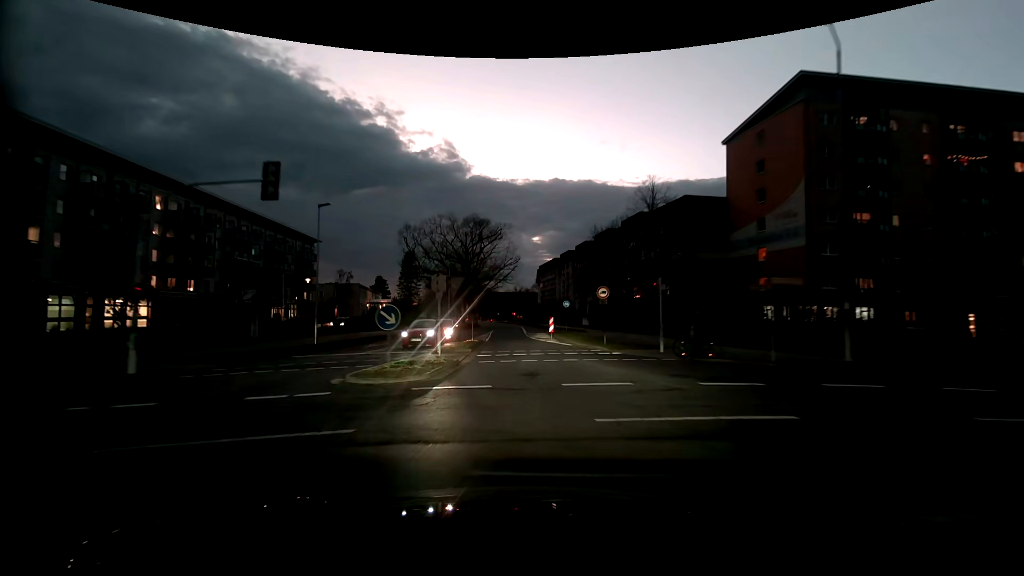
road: tertiary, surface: asphalt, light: Dusk
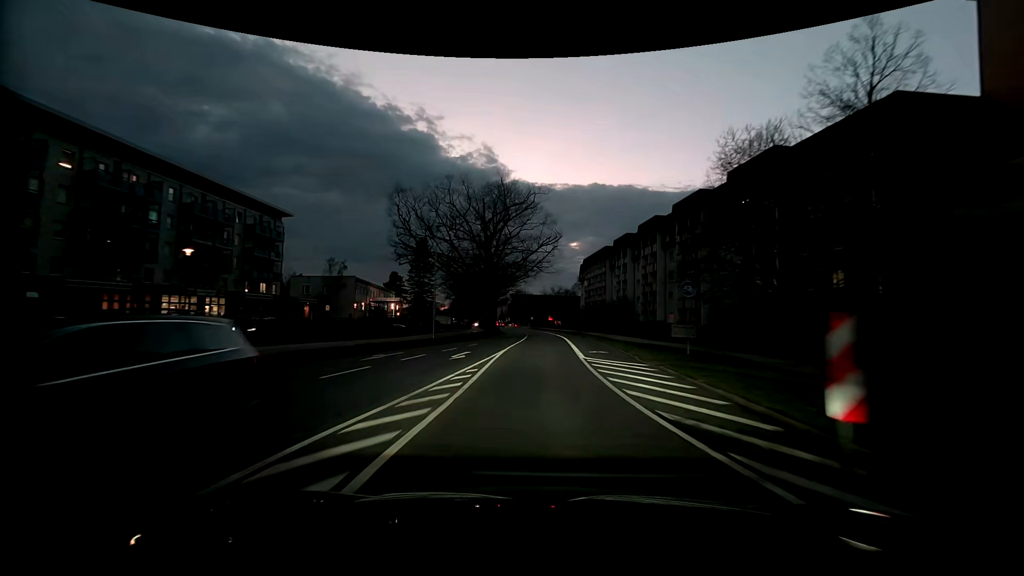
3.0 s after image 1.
(-1.4, +29.3) m; -4°
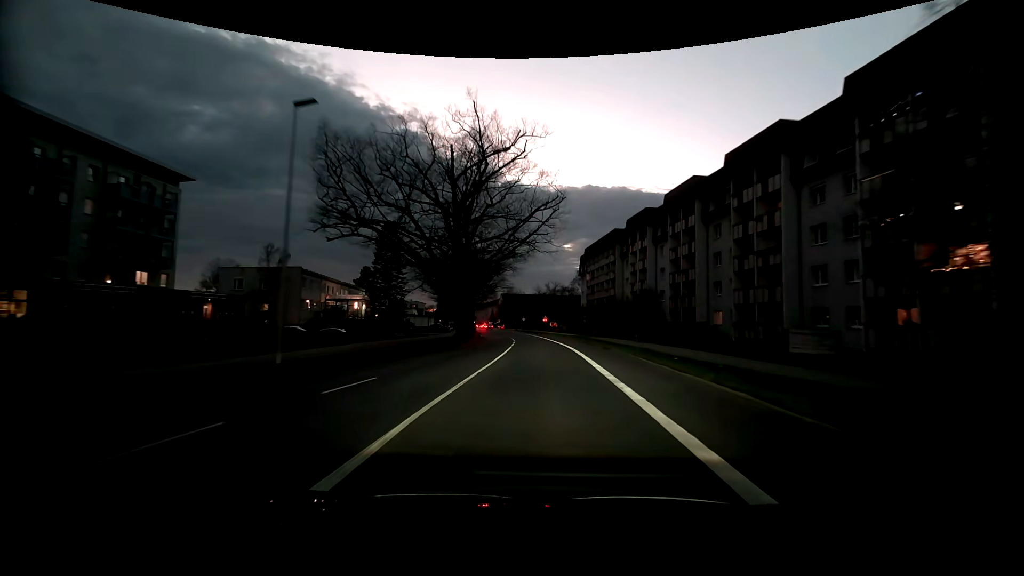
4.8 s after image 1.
(+0.1, +20.6) m; +1°
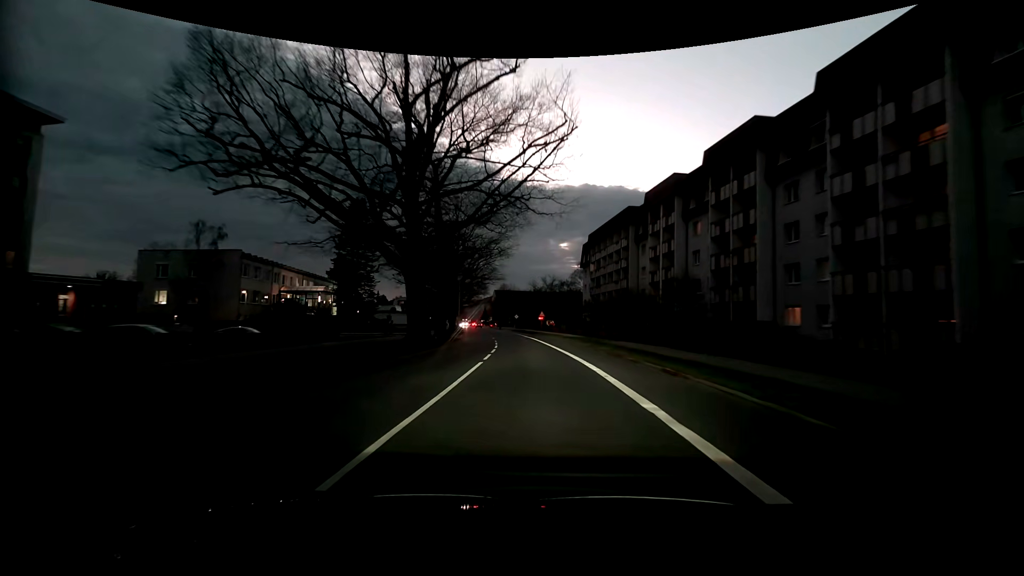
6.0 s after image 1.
(0.0, +15.3) m; 0°
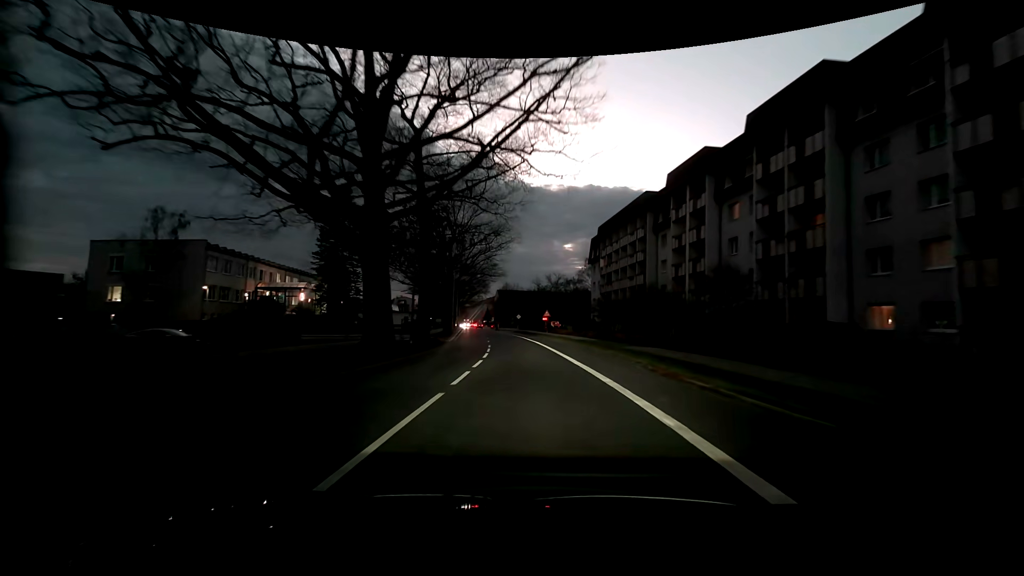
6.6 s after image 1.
(0.0, +8.1) m; 0°
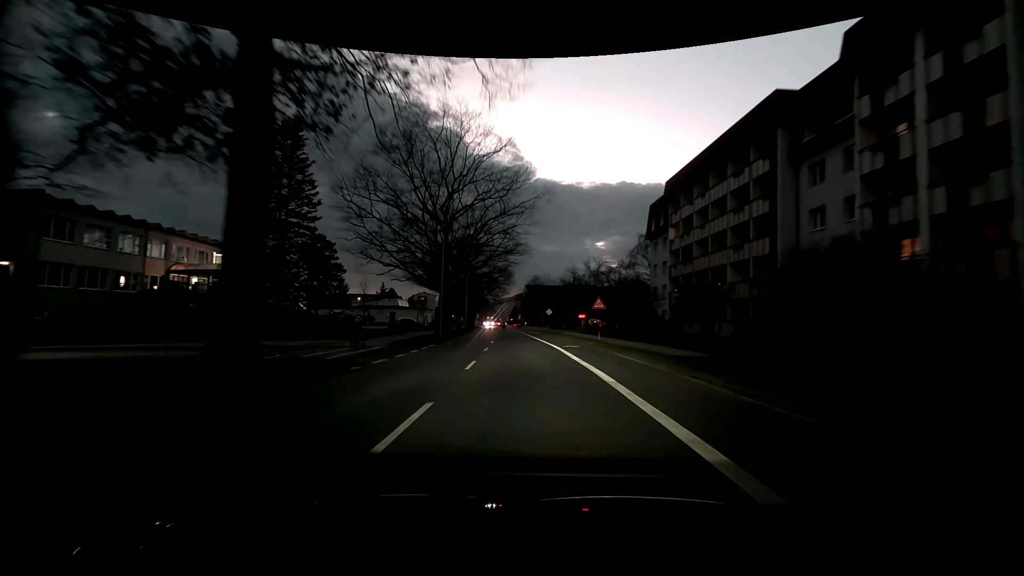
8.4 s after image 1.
(-0.6, +24.1) m; -4°
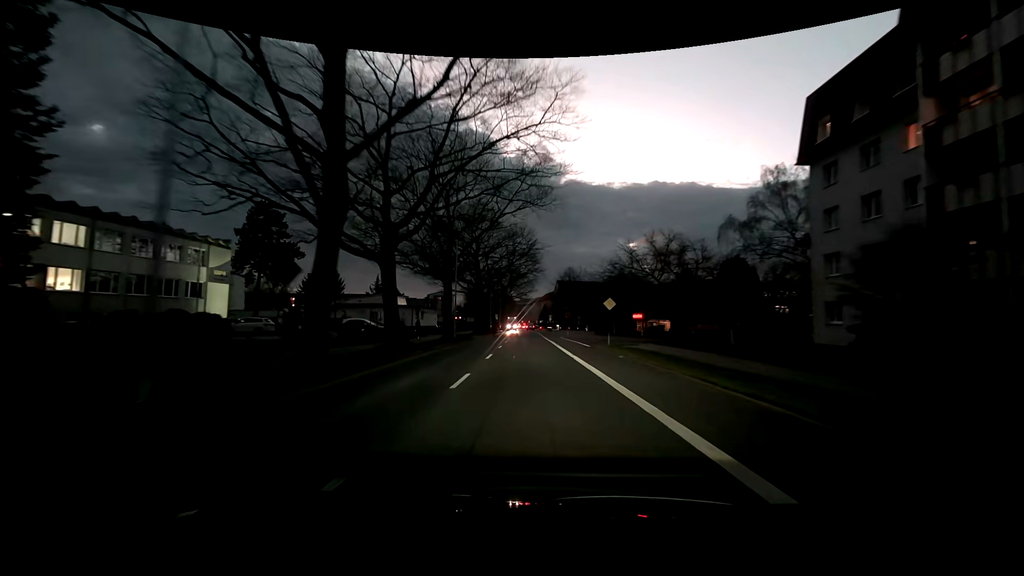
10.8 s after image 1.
(-0.8, +30.9) m; -3°
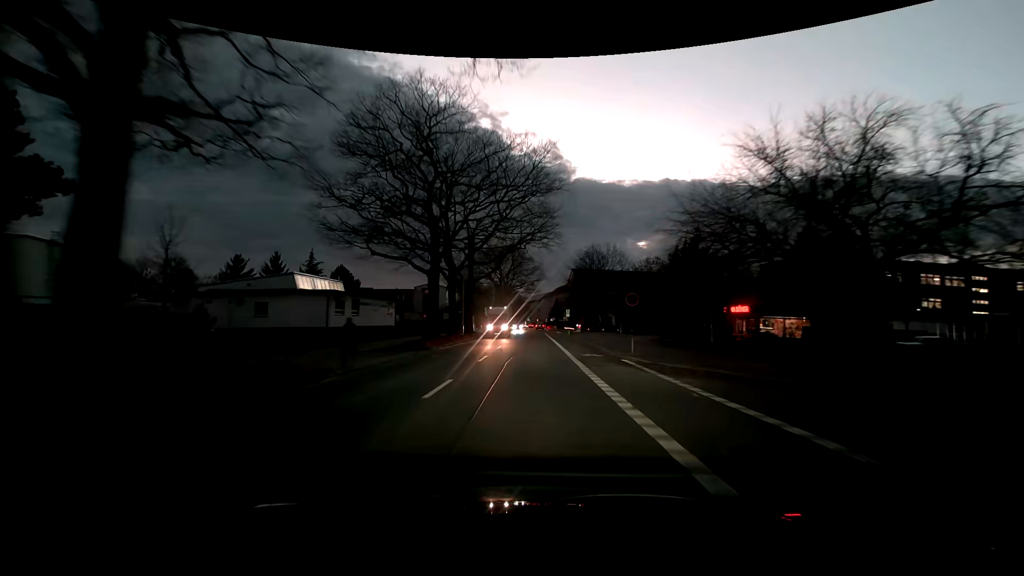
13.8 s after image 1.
(-0.4, +37.4) m; -1°
(0, +10) (0, +20) (0, +30) (0, +40) (0, +50) (-1, +60) (-1, +70) (-1, +80) (0, +90) (0, +100) m
